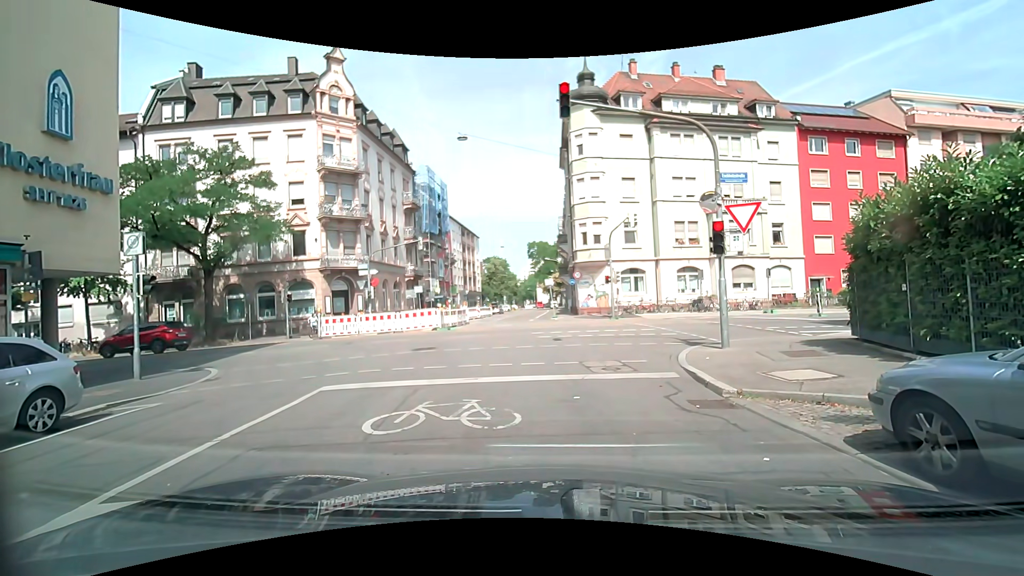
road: residential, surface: asphalt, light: Day
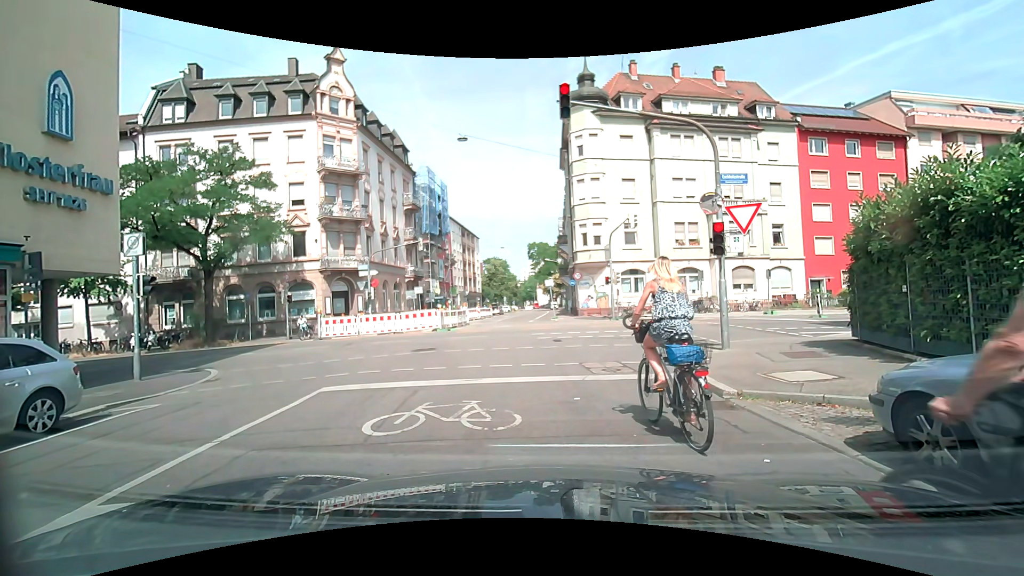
(0.0, +0.1) m; 0°
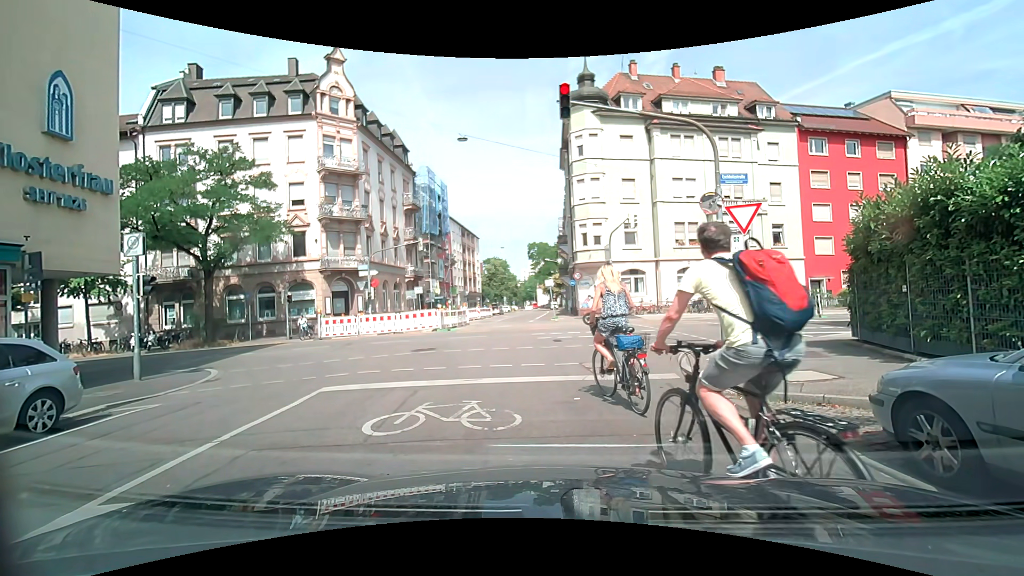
(0.0, 0.0) m; 0°
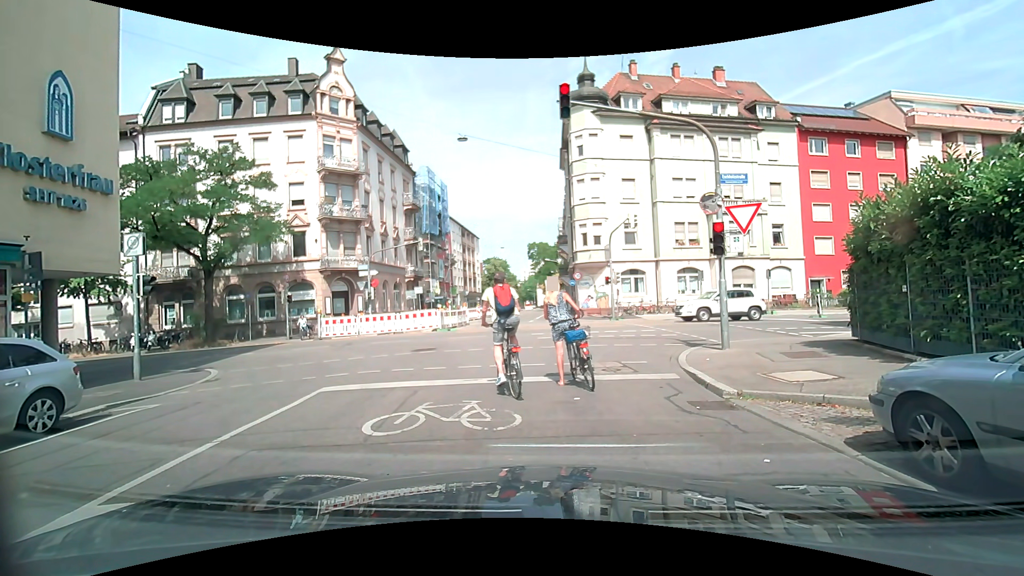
(0.0, 0.0) m; 0°
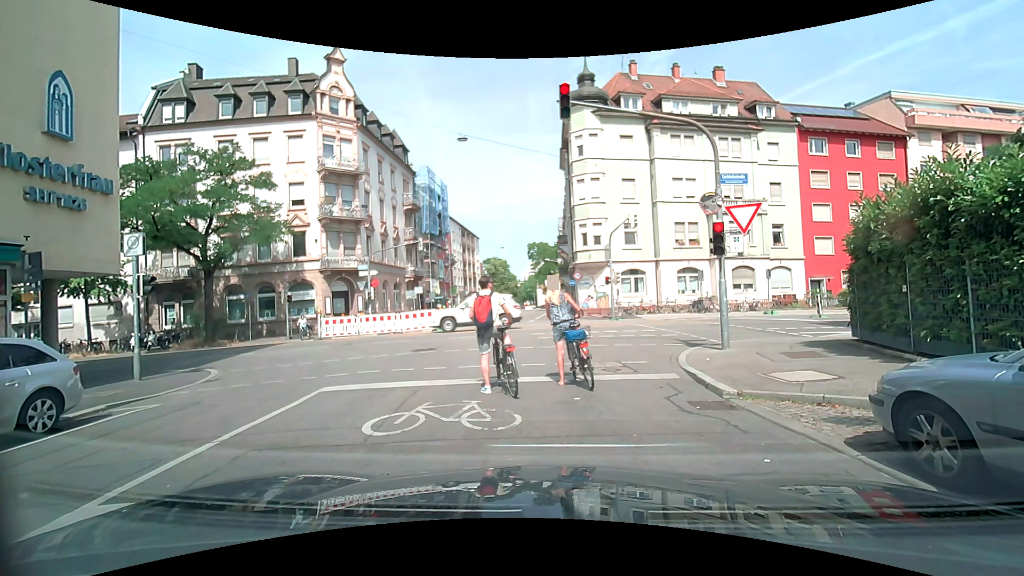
(0.0, 0.0) m; 0°
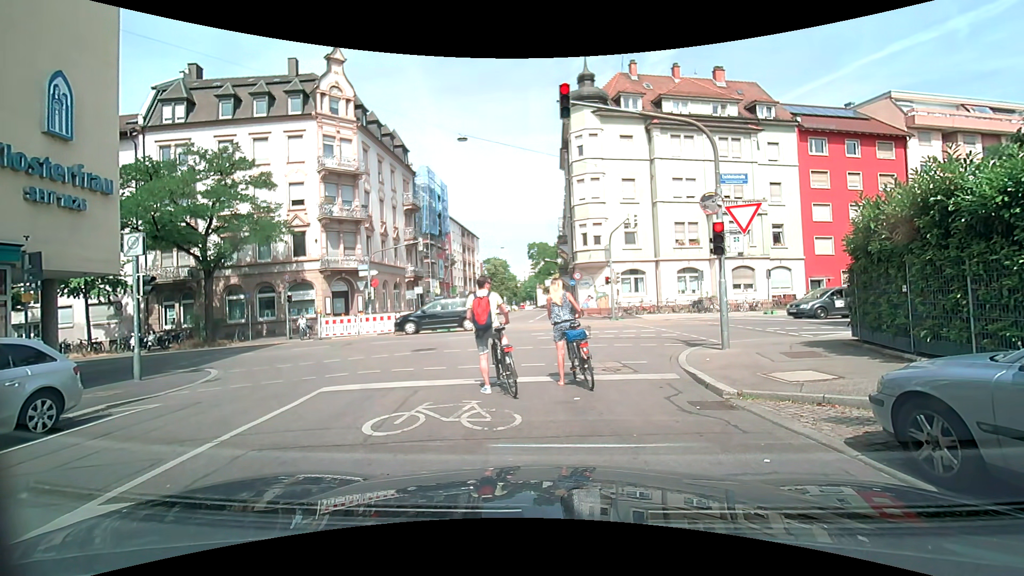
(0.0, 0.0) m; 0°
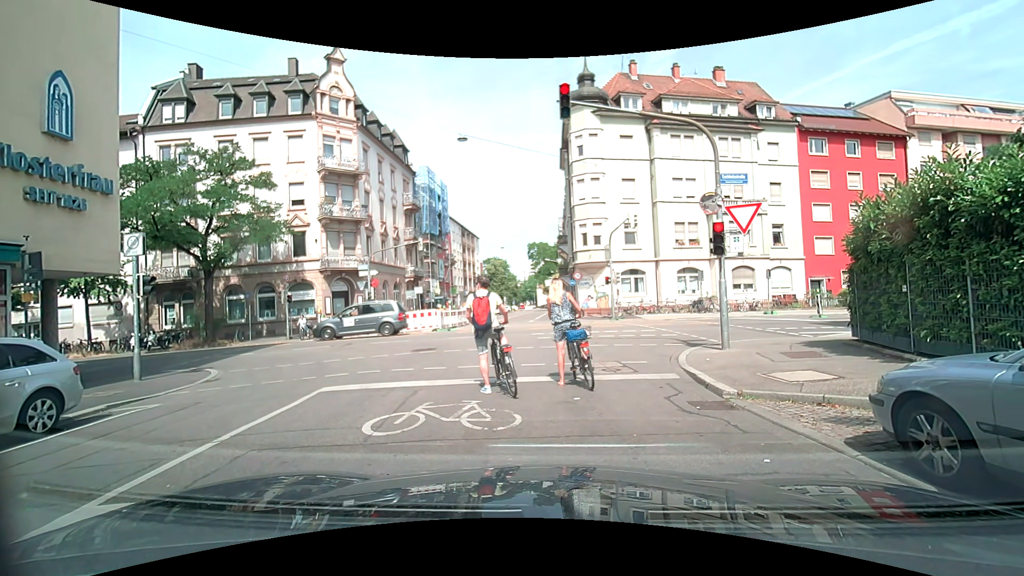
(0.0, 0.0) m; 0°
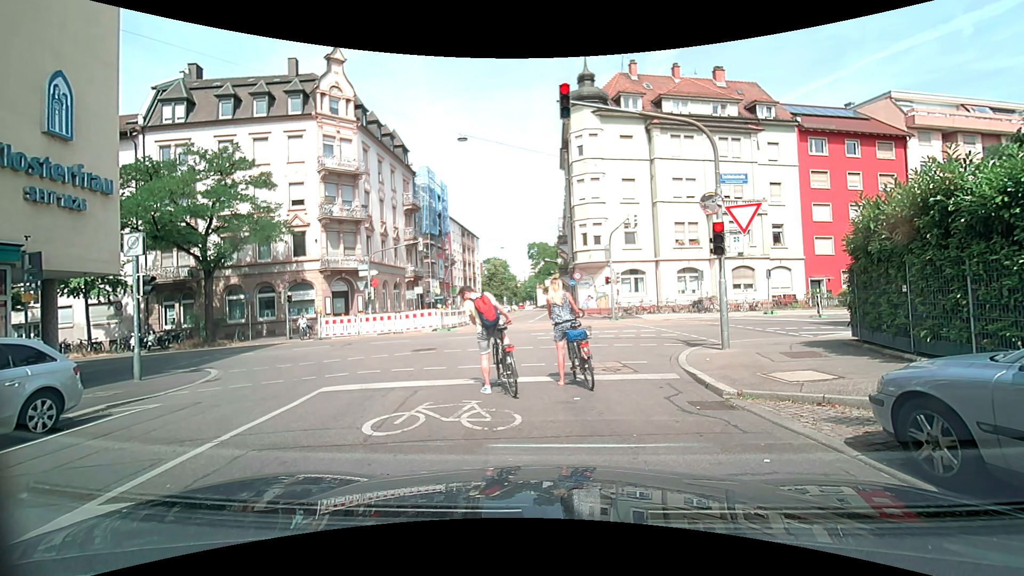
(0.0, 0.0) m; 0°
(-1, +10) (-3, +20) (-4, +30) (-5, +40) (-5, +50) (-6, +60) (-6, +70) (-6, +80) (-6, +90) (-7, +100) m
